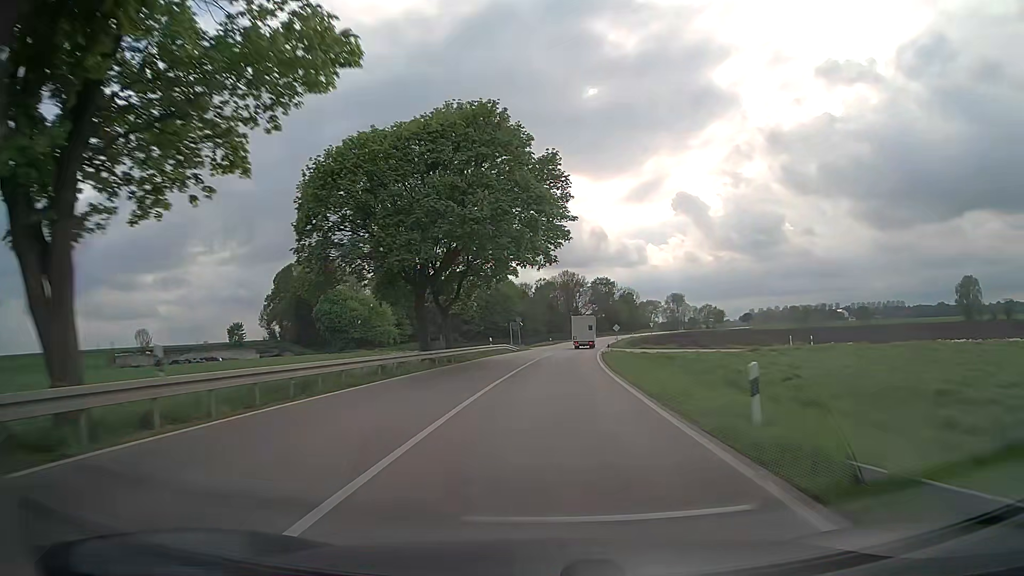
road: secondary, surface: asphalt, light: Day
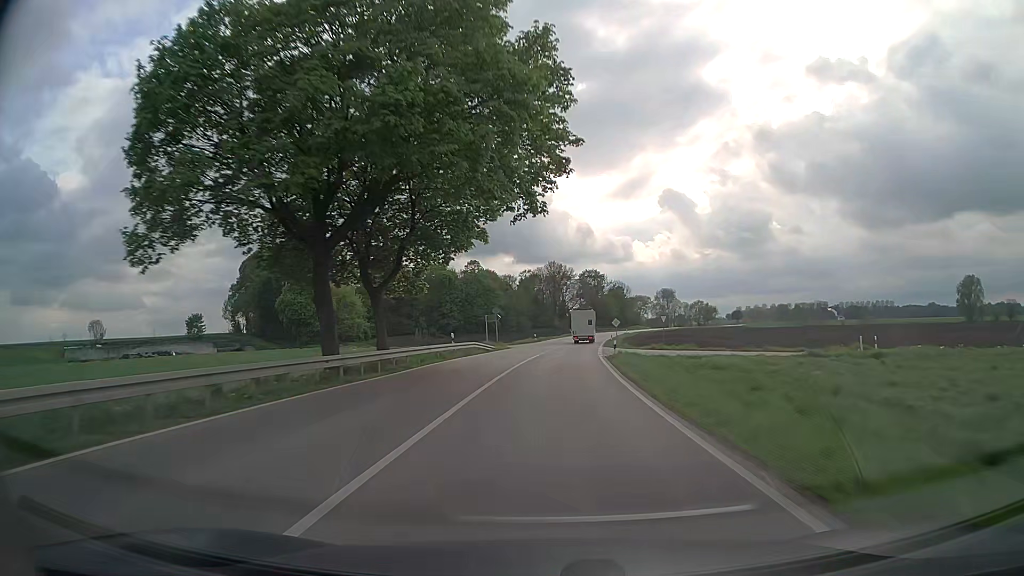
(+0.2, +14.0) m; +1°
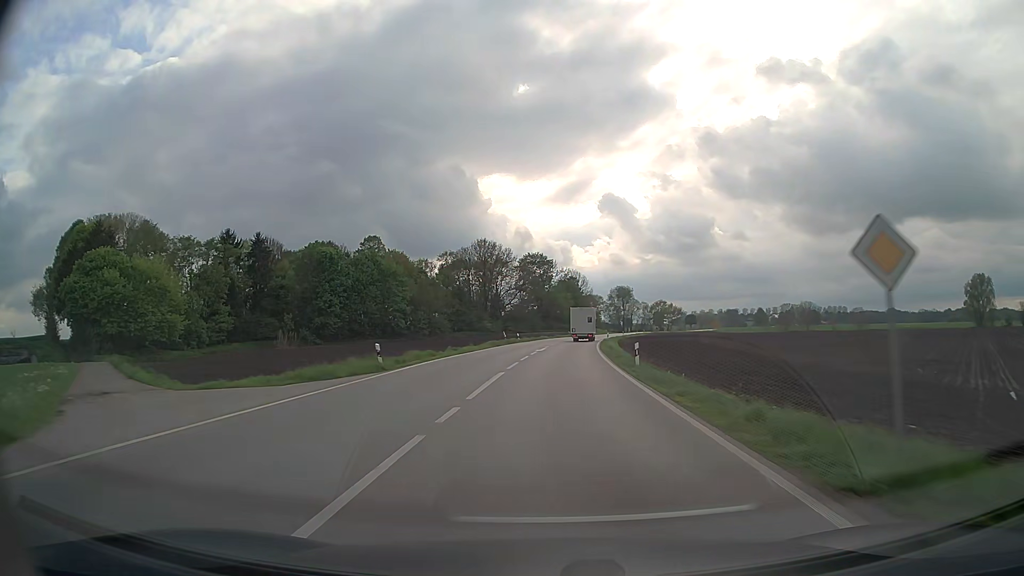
(+2.4, +56.0) m; +5°
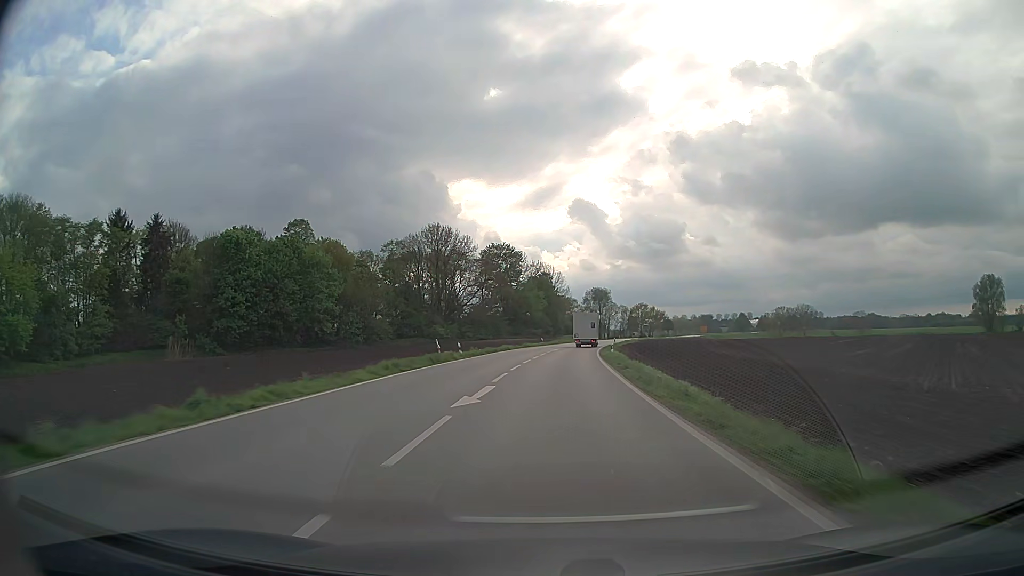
(+0.7, +27.9) m; +3°
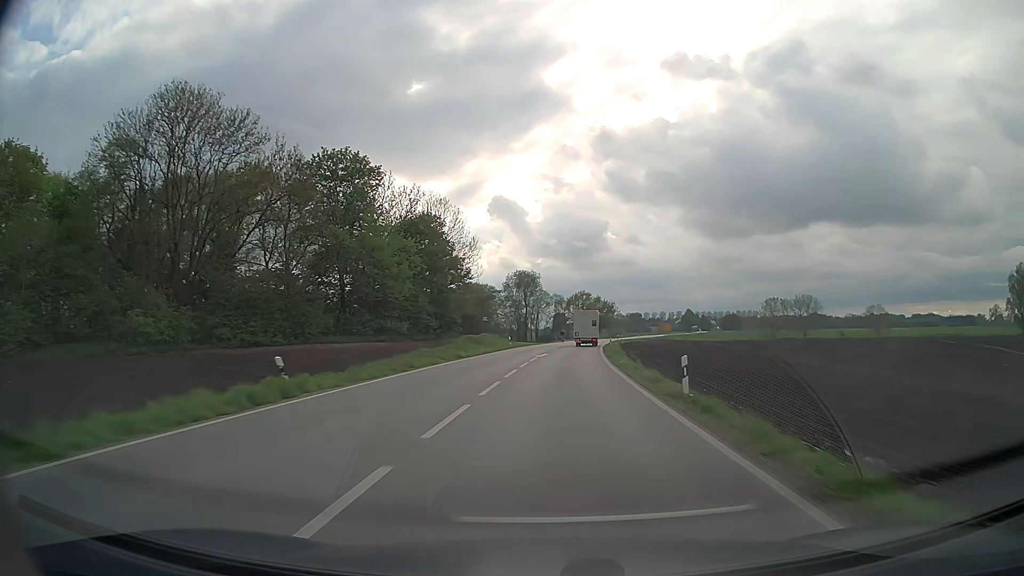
(+3.9, +69.7) m; +7°
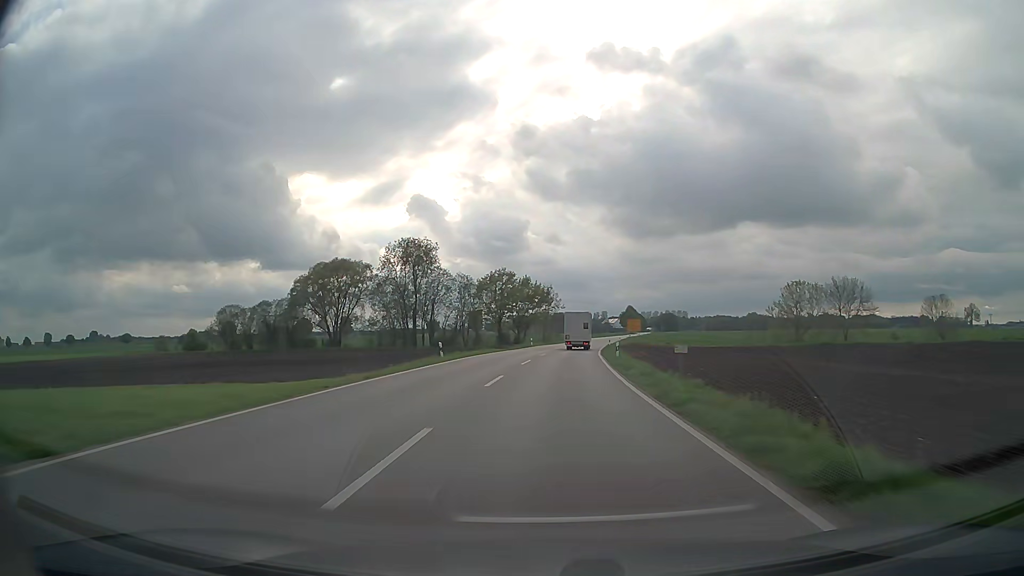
(+4.2, +70.0) m; +7°
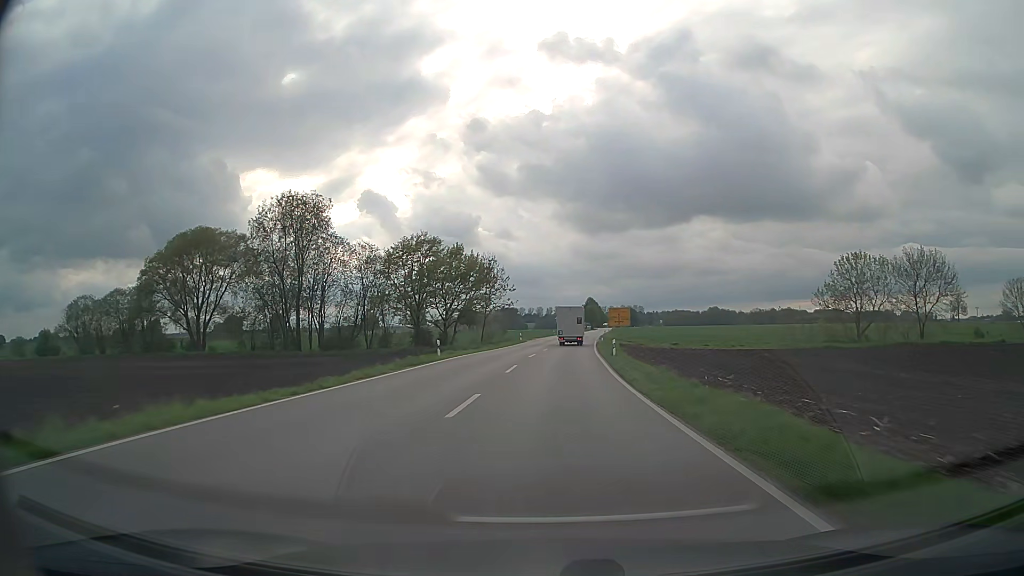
(+1.4, +42.1) m; +4°
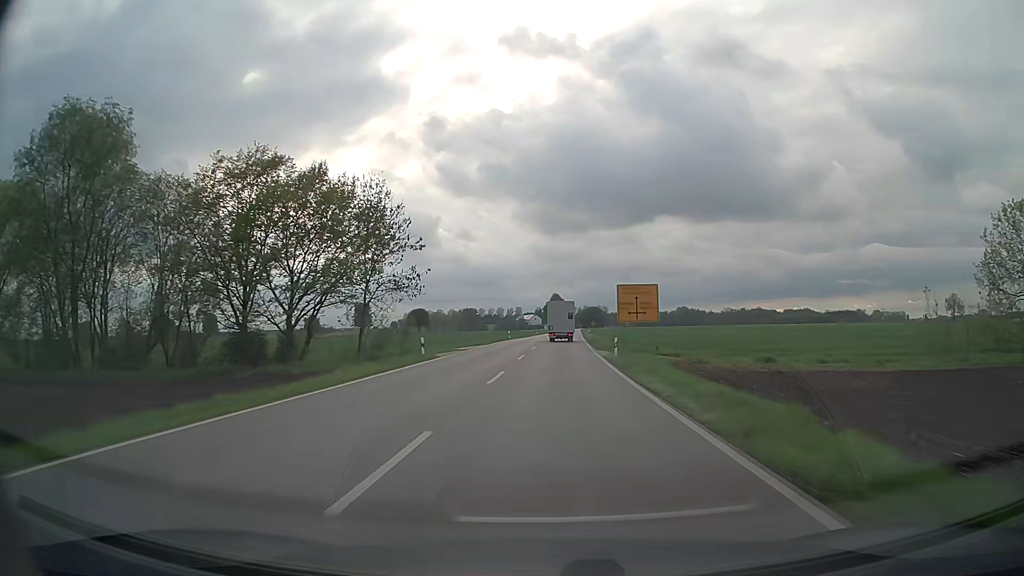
(+1.2, +42.0) m; +3°
(0, +10) (0, +20) (0, +30) (+1, +40) (+1, +50) (+2, +60) (+2, +70) (+3, +80) (+3, +90) (+4, +100) m
